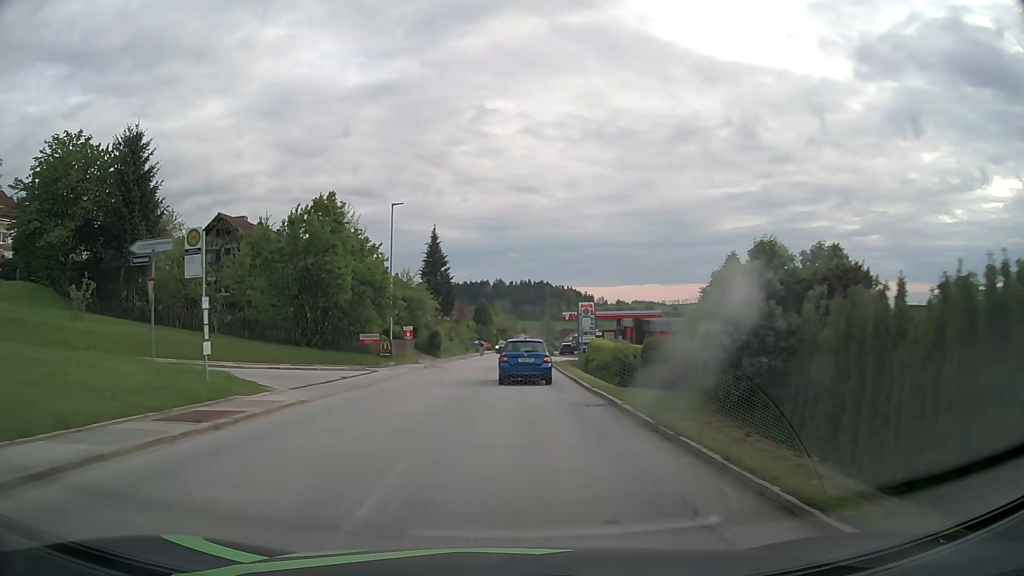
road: tertiary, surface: asphalt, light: Day
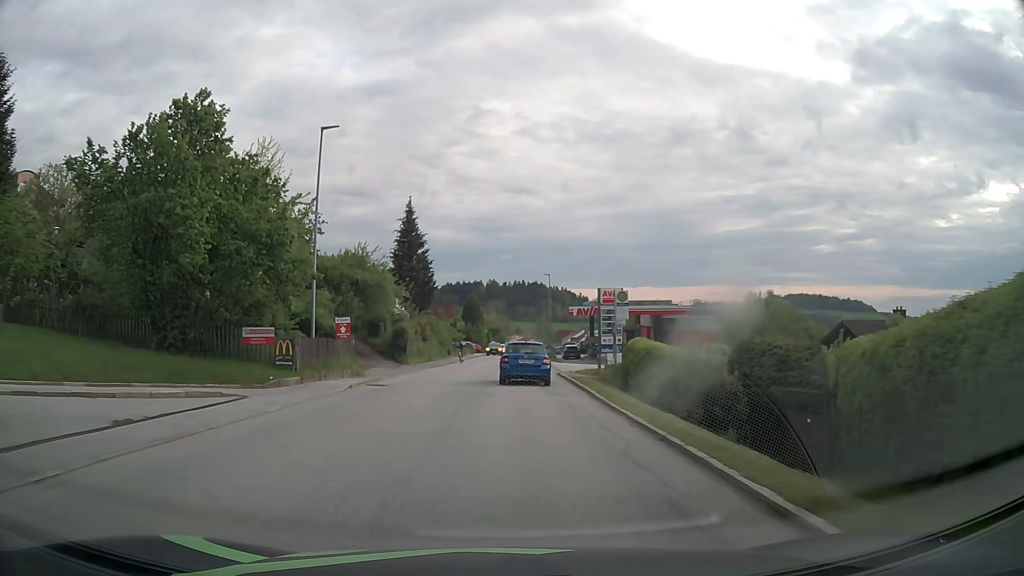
(+0.1, +15.1) m; +1°
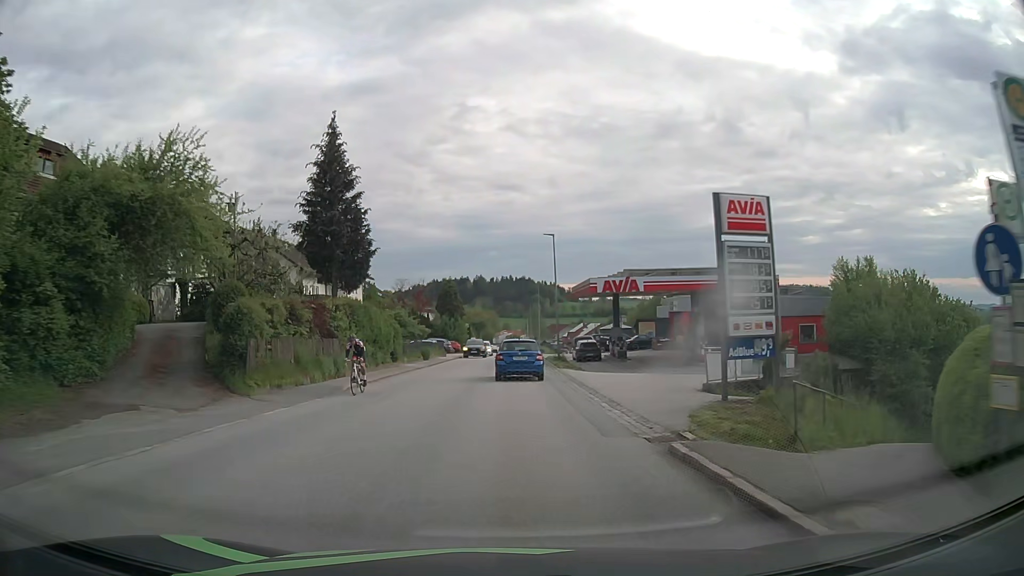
(+0.3, +23.1) m; +1°
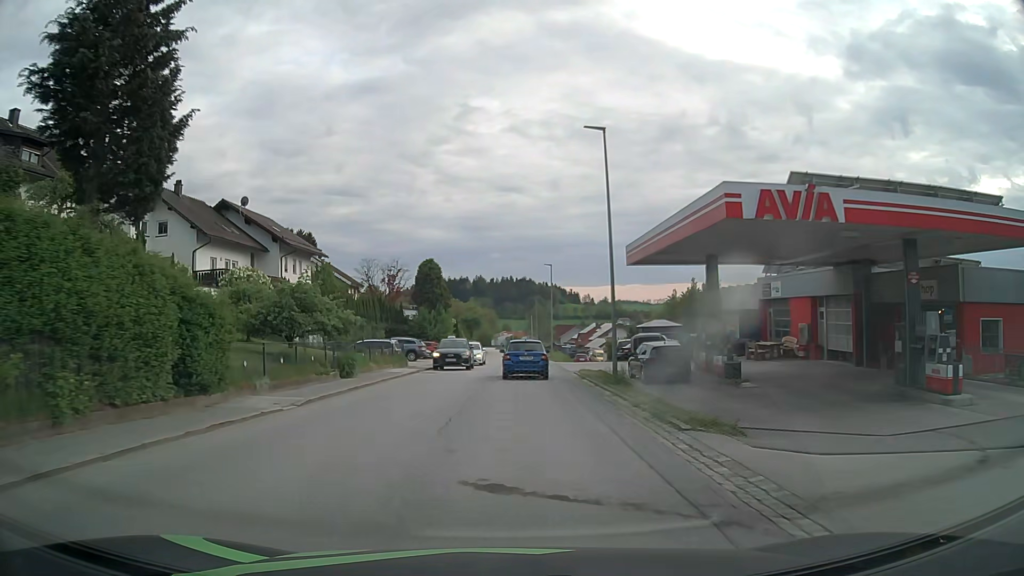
(-0.1, +23.1) m; 0°
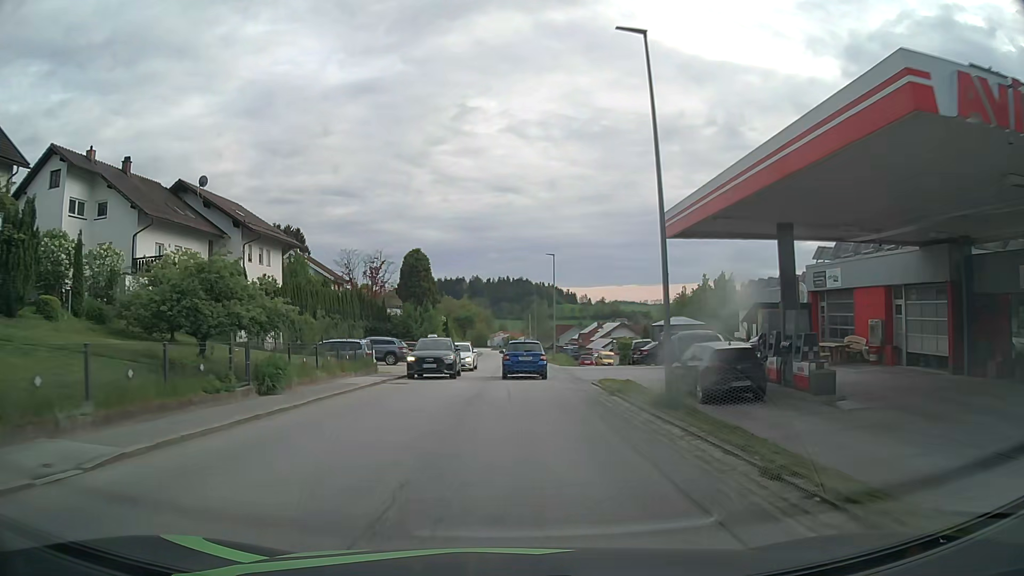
(0.0, +7.6) m; 0°
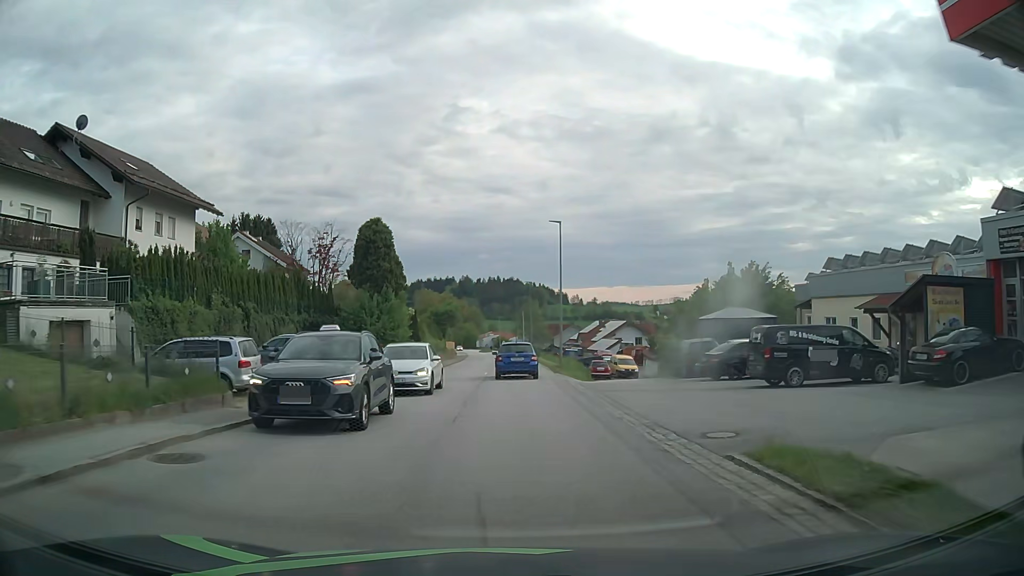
(+0.2, +15.1) m; +1°
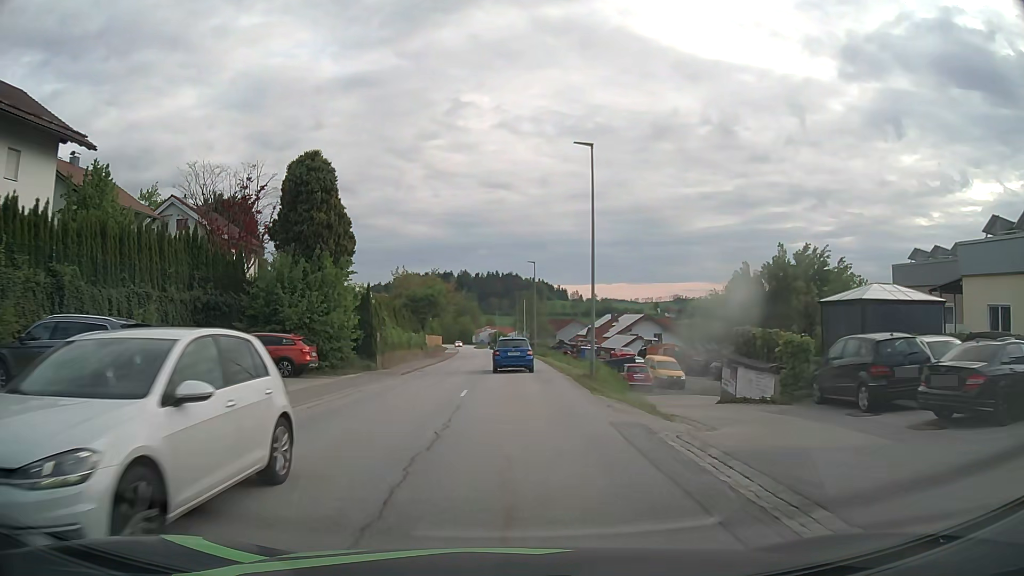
(0.0, +15.1) m; 0°
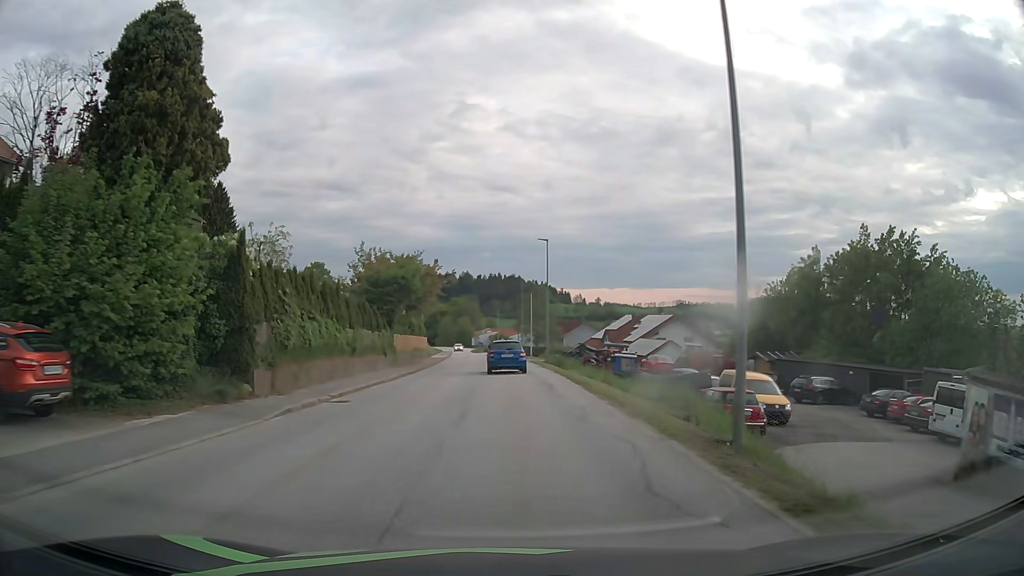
(0.0, +15.2) m; 0°
(0, +10) (0, +20) (0, +30) (0, +40) (0, +50) (-1, +60) (-1, +70) (-1, +80) (-1, +90) (-1, +100) m
